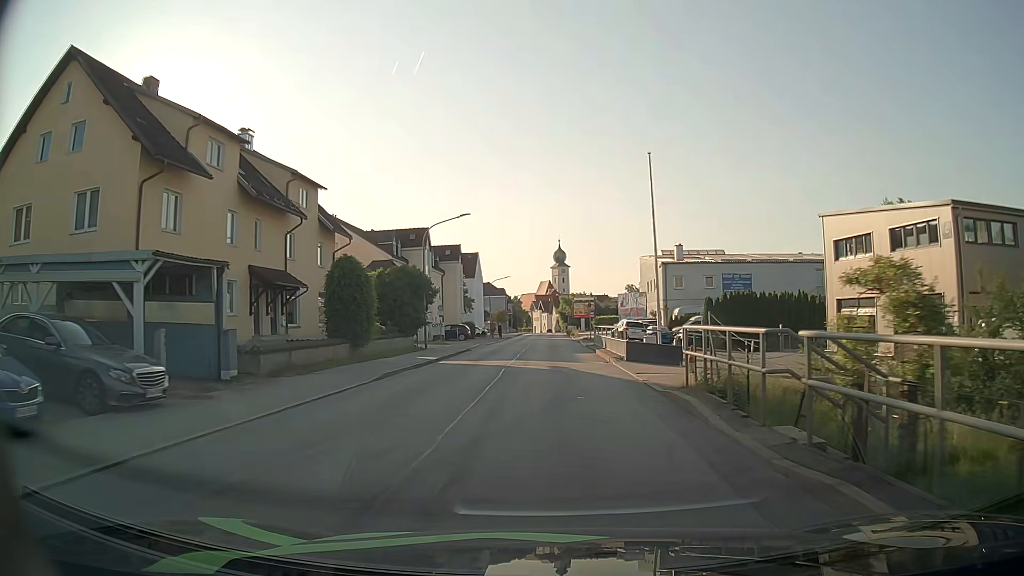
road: unclassified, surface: asphalt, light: Day
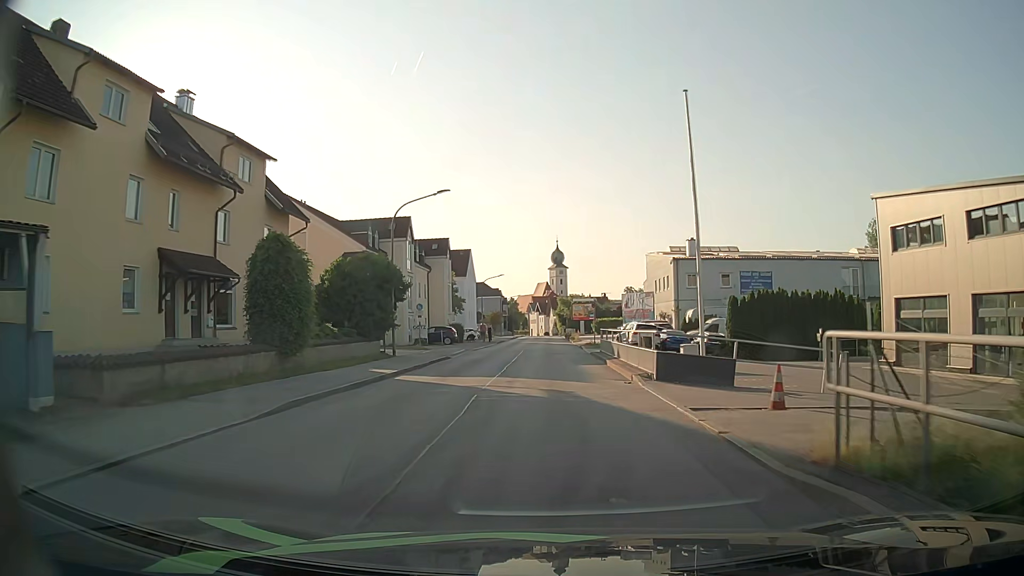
(0.0, +7.0) m; 0°
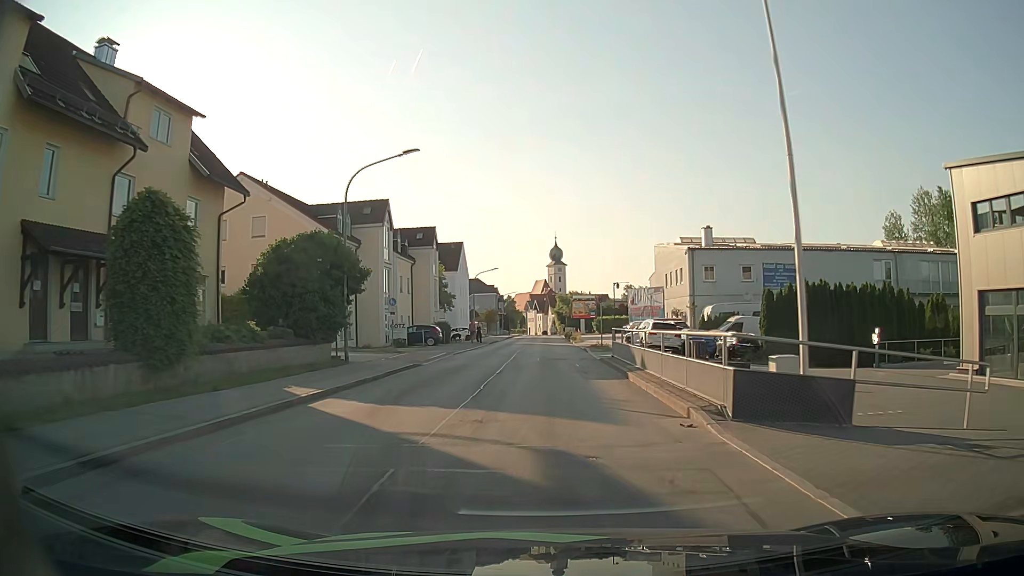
(0.0, +6.9) m; +1°
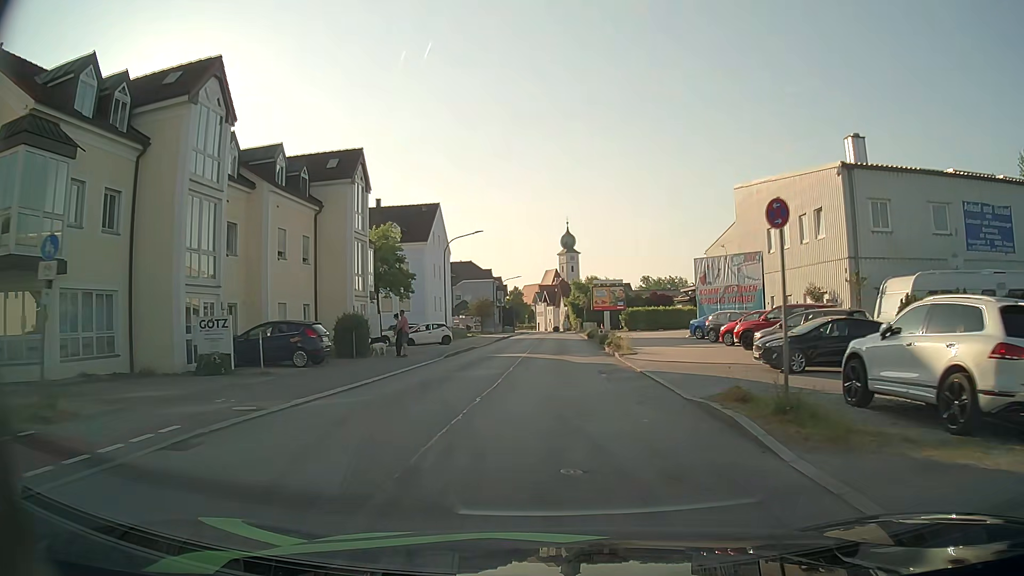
(-0.3, +26.3) m; -2°
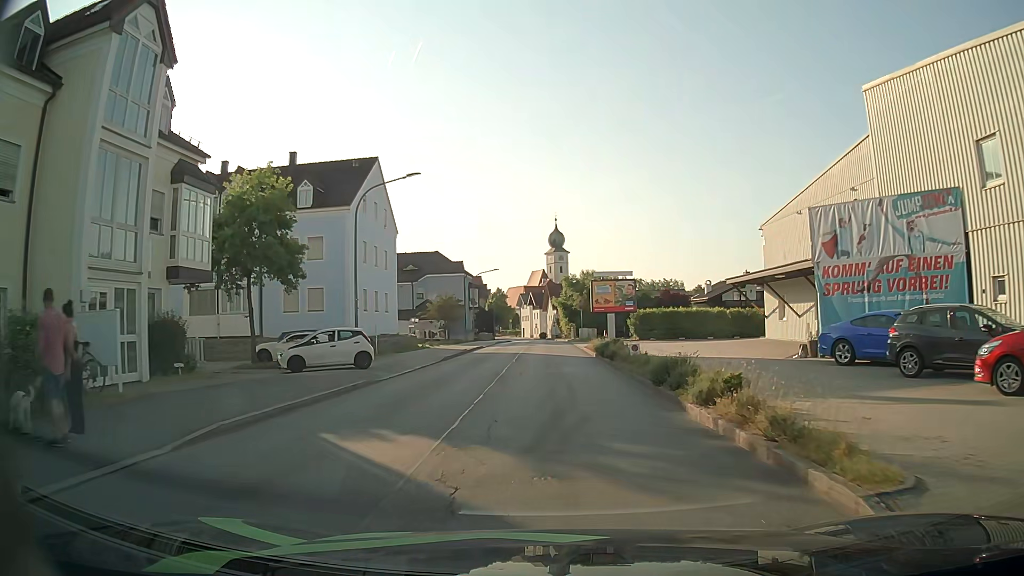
(+0.3, +19.3) m; +2°
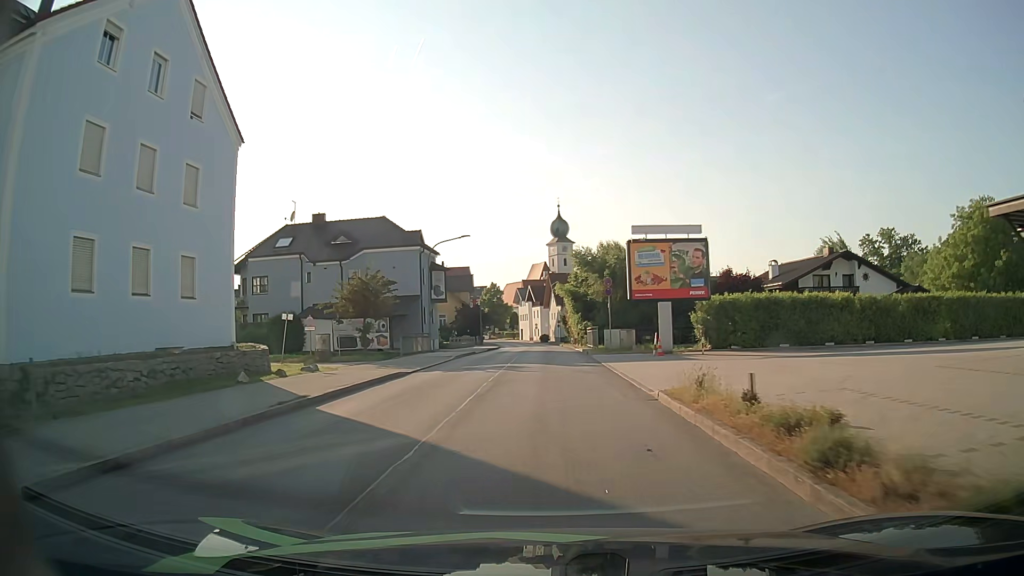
(-0.1, +26.5) m; -1°
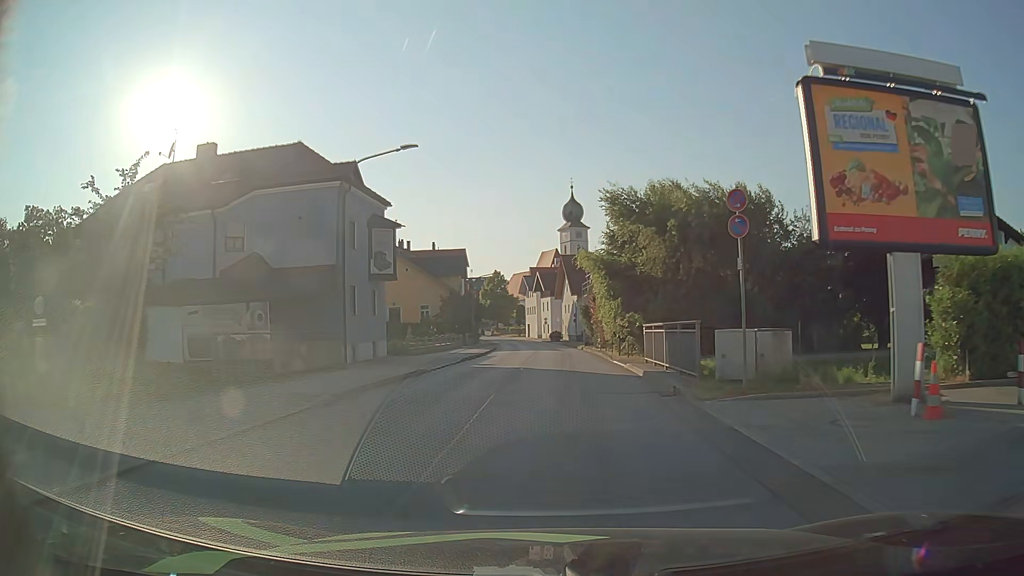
(-0.3, +21.1) m; -1°
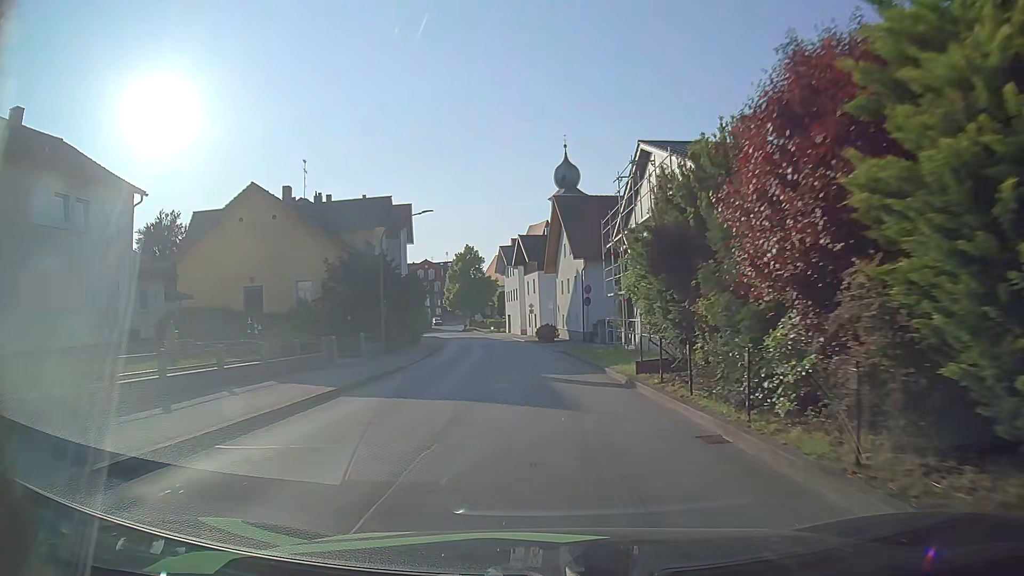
(+0.5, +34.0) m; +1°
(0, +10) (-1, +20) (-1, +30) (-2, +40) (-3, +50) (-5, +60) (-7, +70) (-9, +79) (-11, +89) (-16, +98) m
